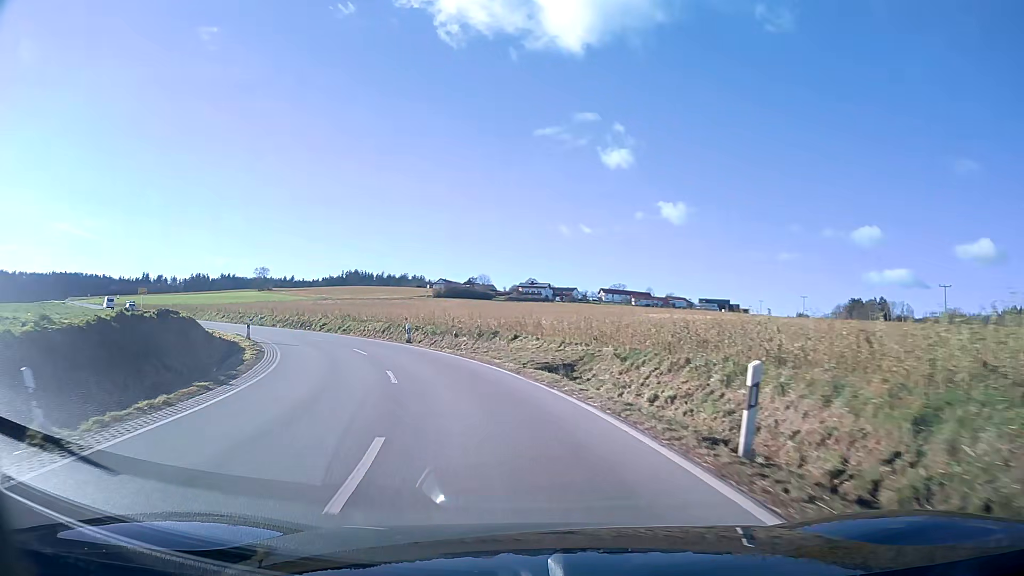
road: secondary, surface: asphalt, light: Day
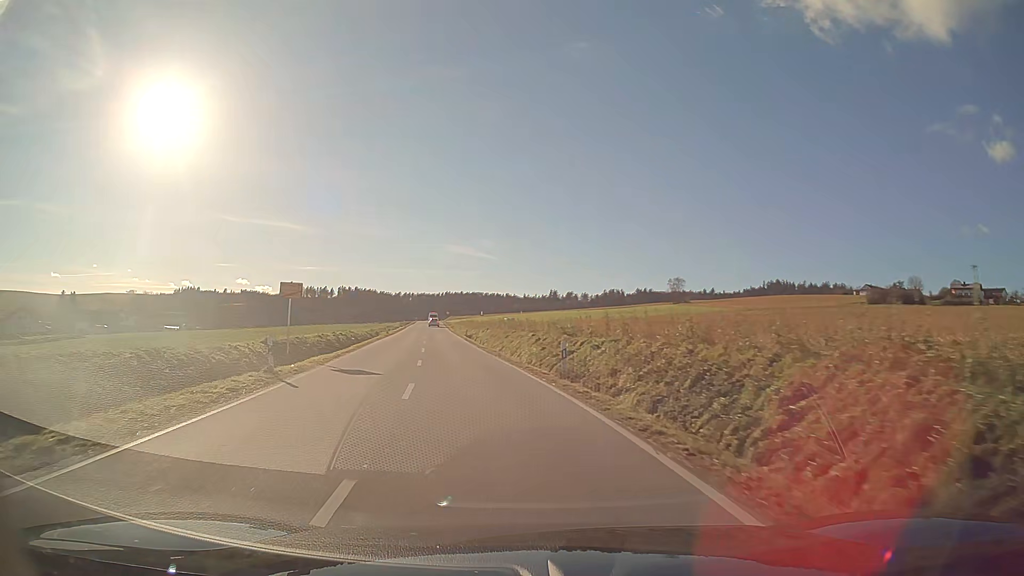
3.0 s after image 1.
(-11.7, +36.4) m; -36°
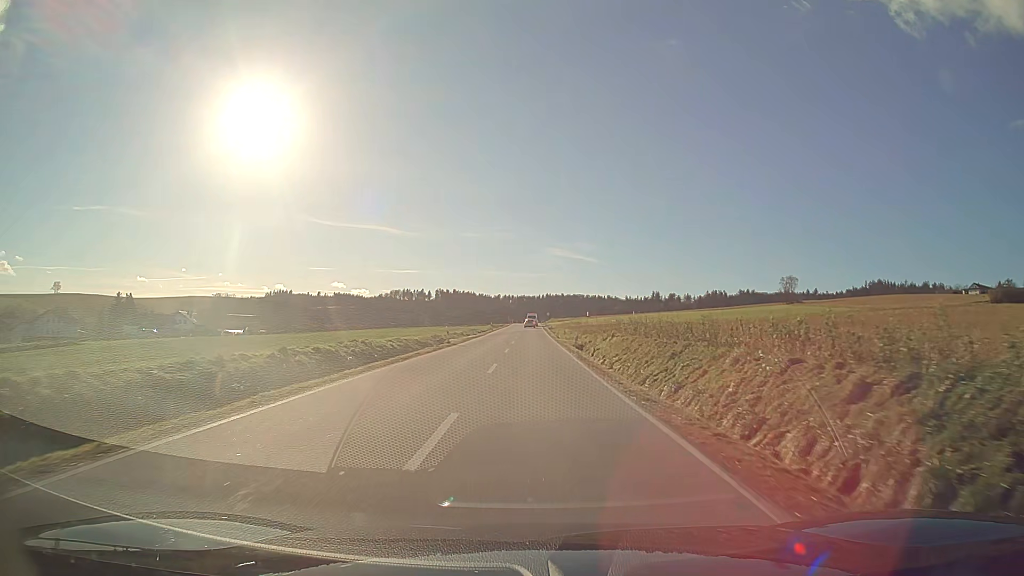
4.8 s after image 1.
(-1.6, +24.2) m; -6°
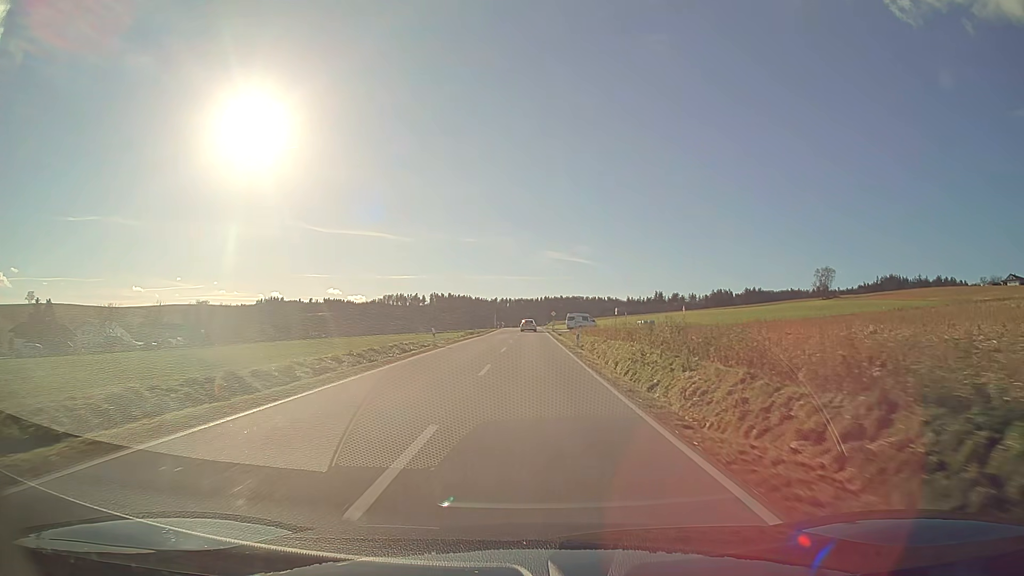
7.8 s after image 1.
(-0.1, +50.2) m; 0°
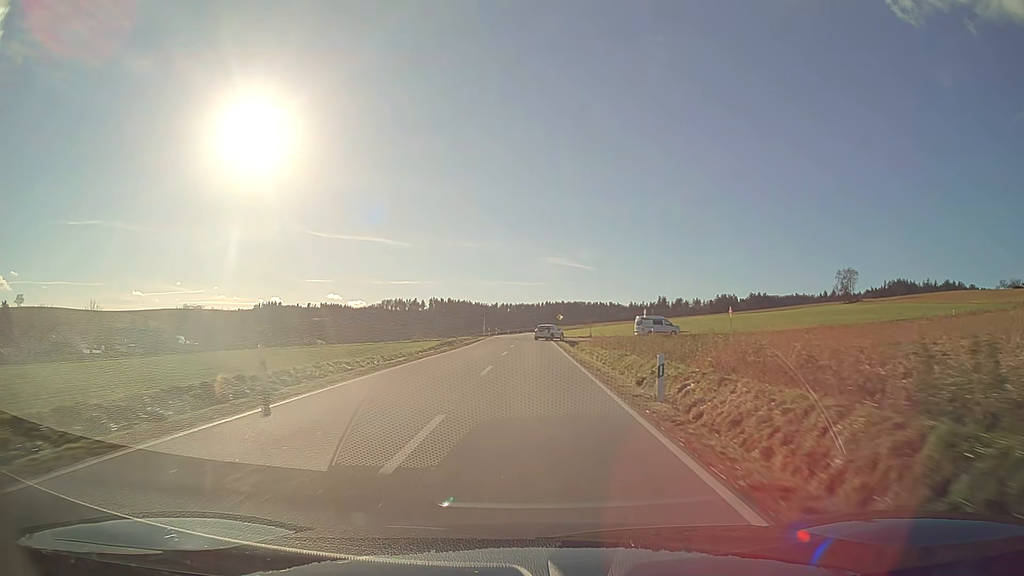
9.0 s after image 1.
(0.0, +23.1) m; 0°
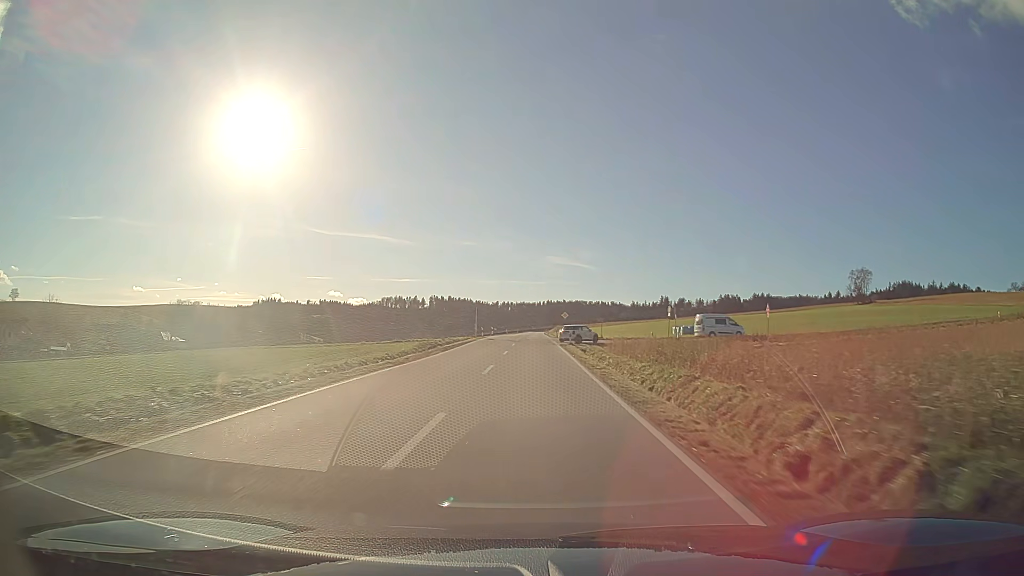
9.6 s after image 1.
(0.0, +12.0) m; 0°
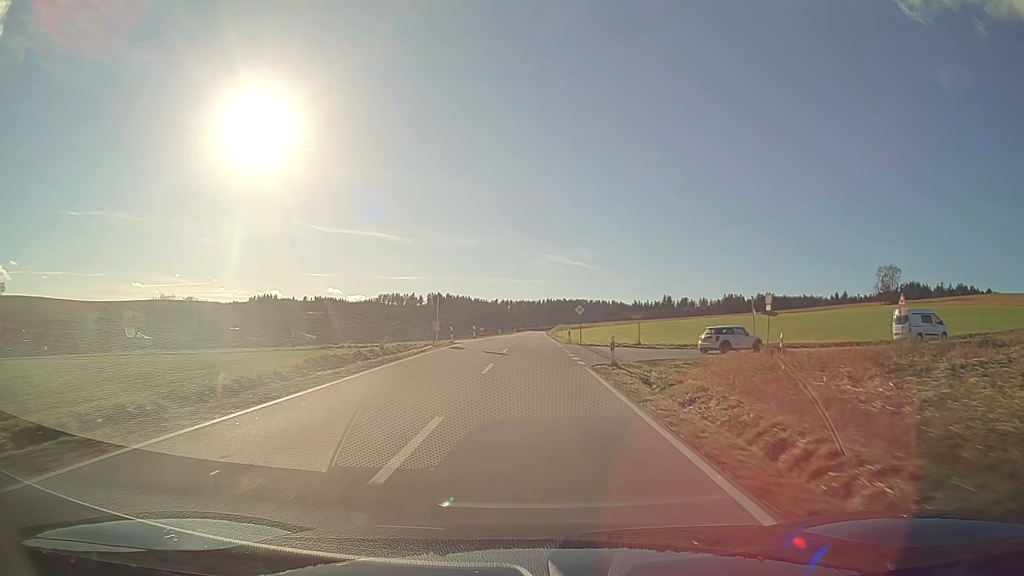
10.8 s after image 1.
(0.0, +24.9) m; 0°
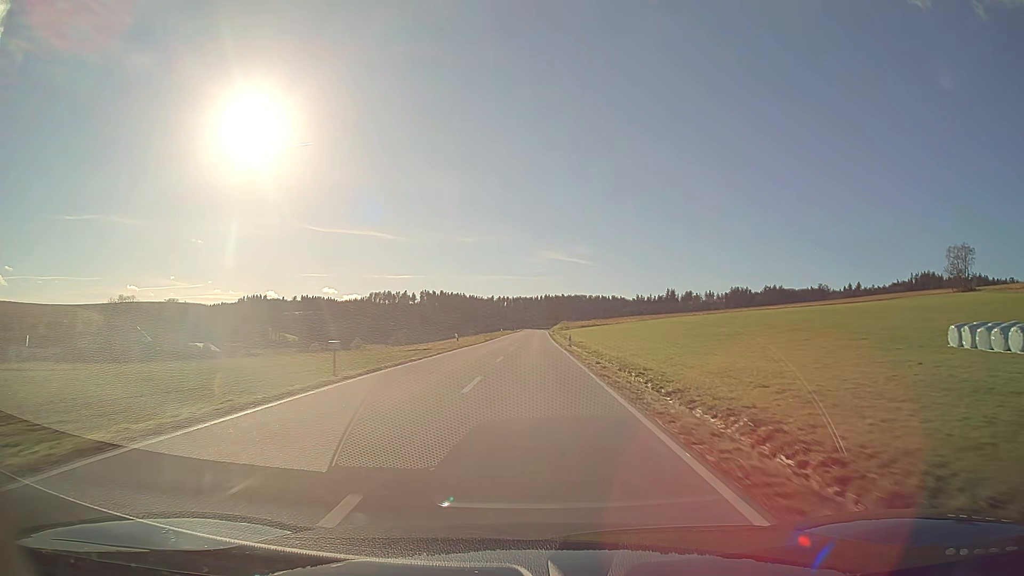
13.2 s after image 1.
(+0.1, +52.8) m; 0°
